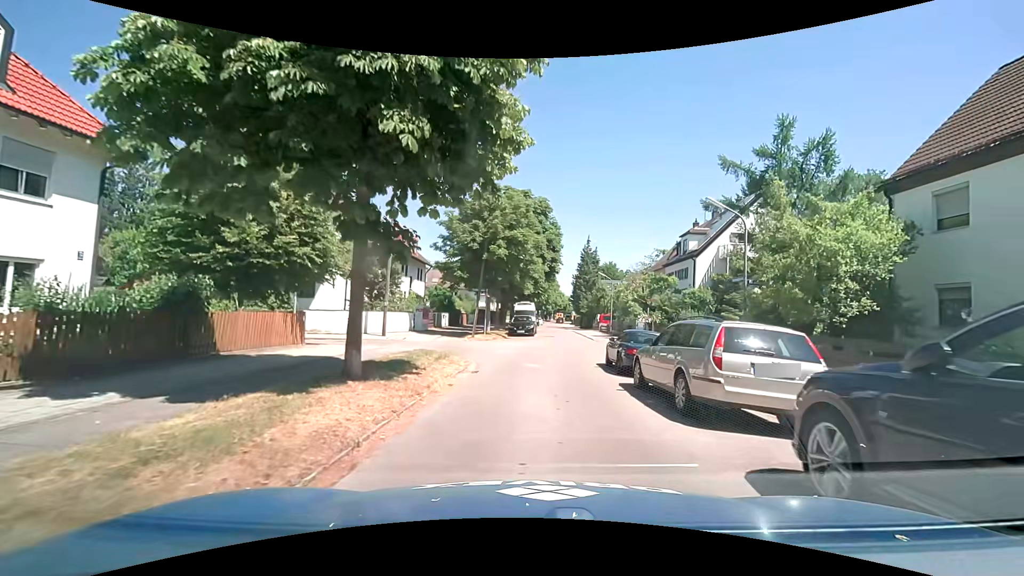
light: Day
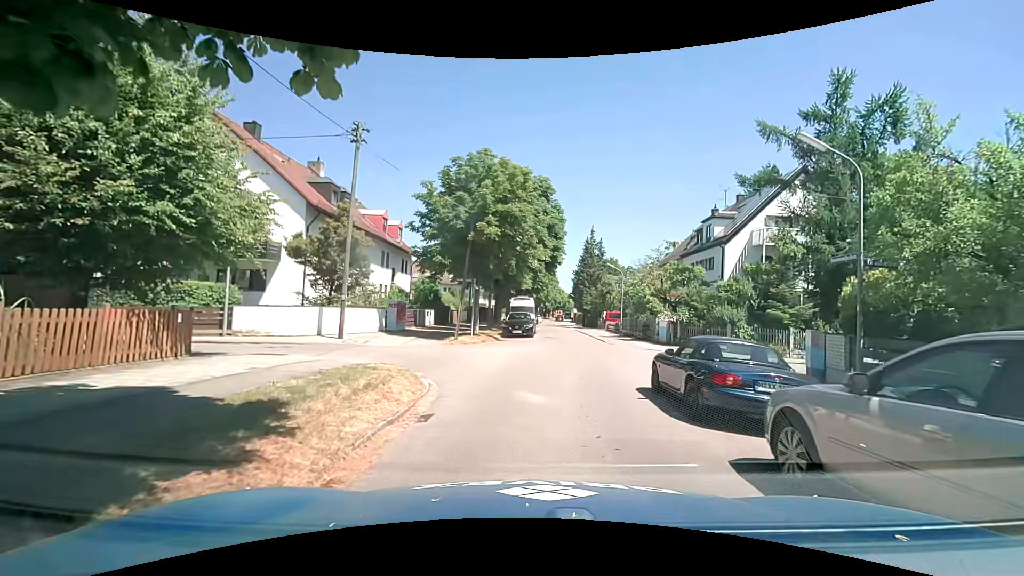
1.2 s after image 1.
(0.0, +5.9) m; 0°
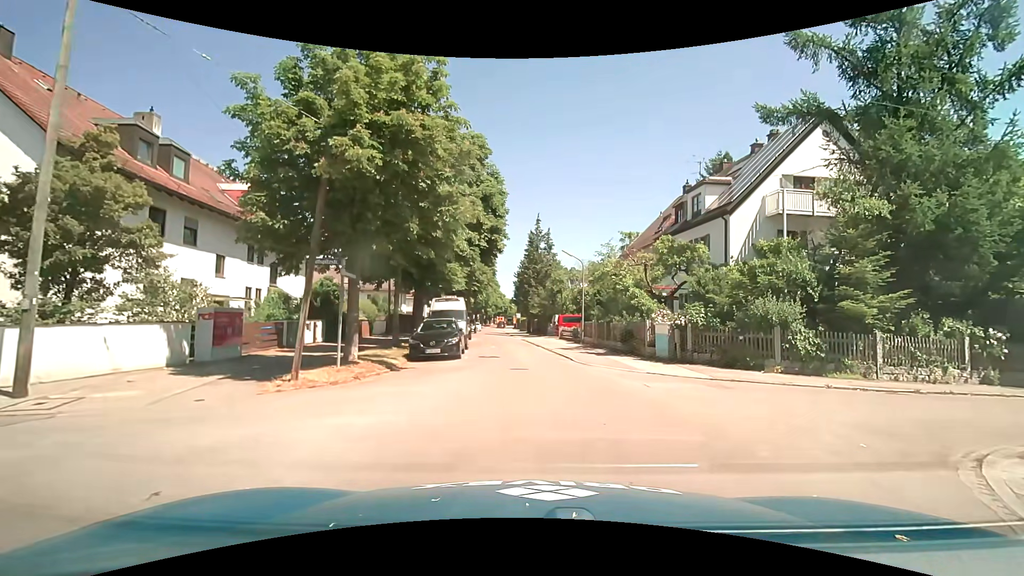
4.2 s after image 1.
(+0.5, +10.7) m; +6°
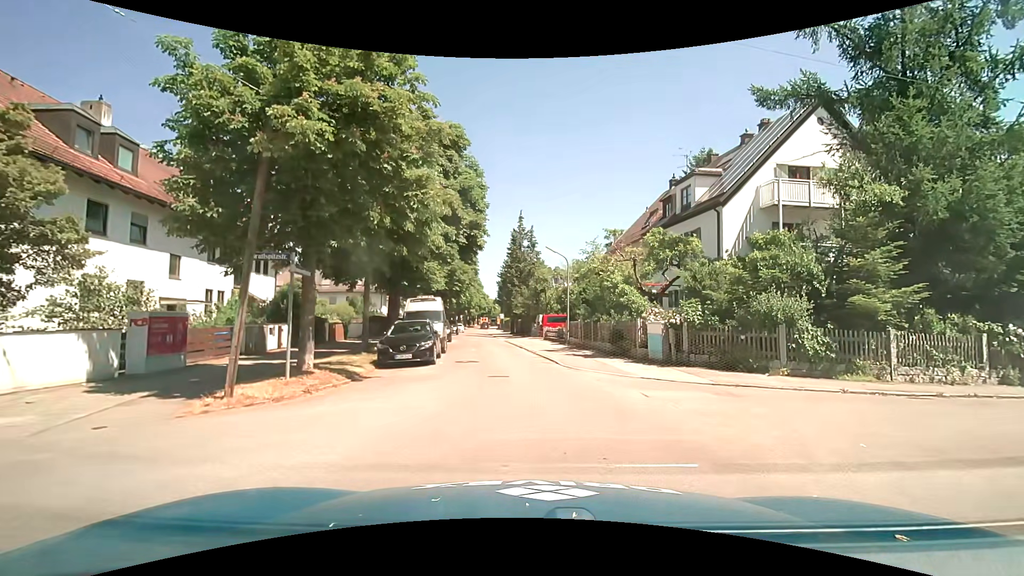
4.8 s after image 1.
(+0.1, +1.6) m; +3°
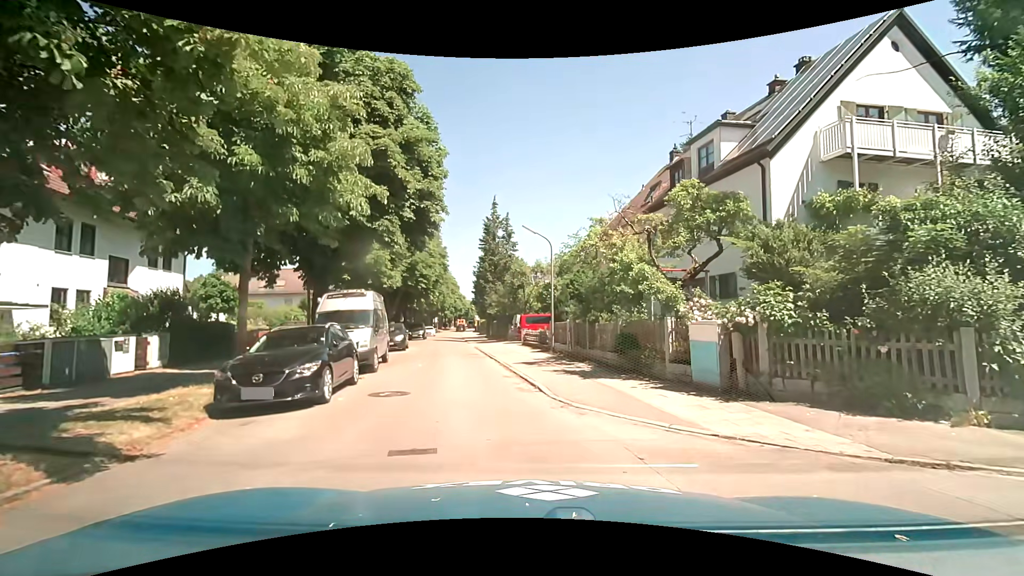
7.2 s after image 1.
(+0.2, +7.1) m; +2°
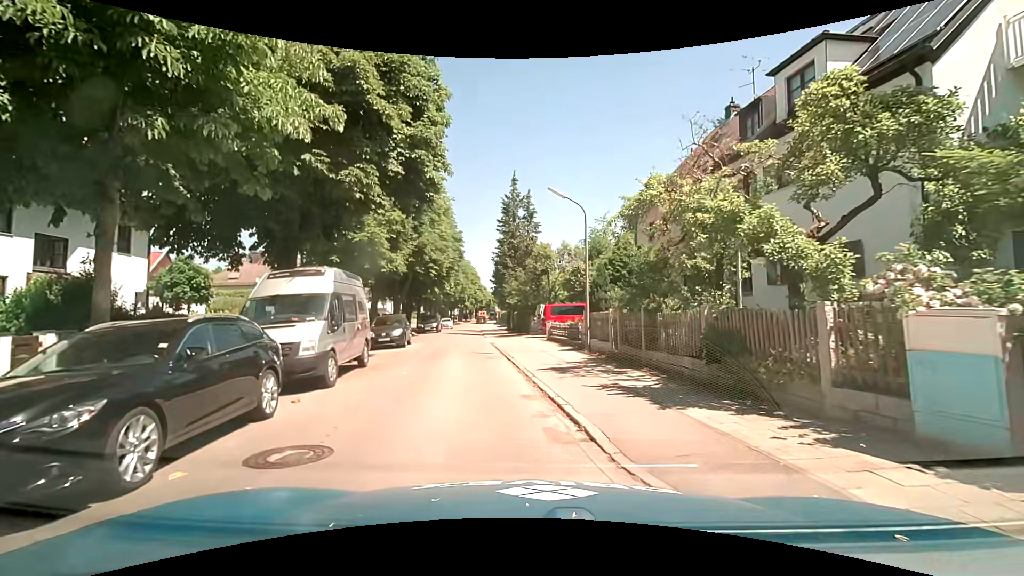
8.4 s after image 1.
(-0.1, +5.2) m; -3°
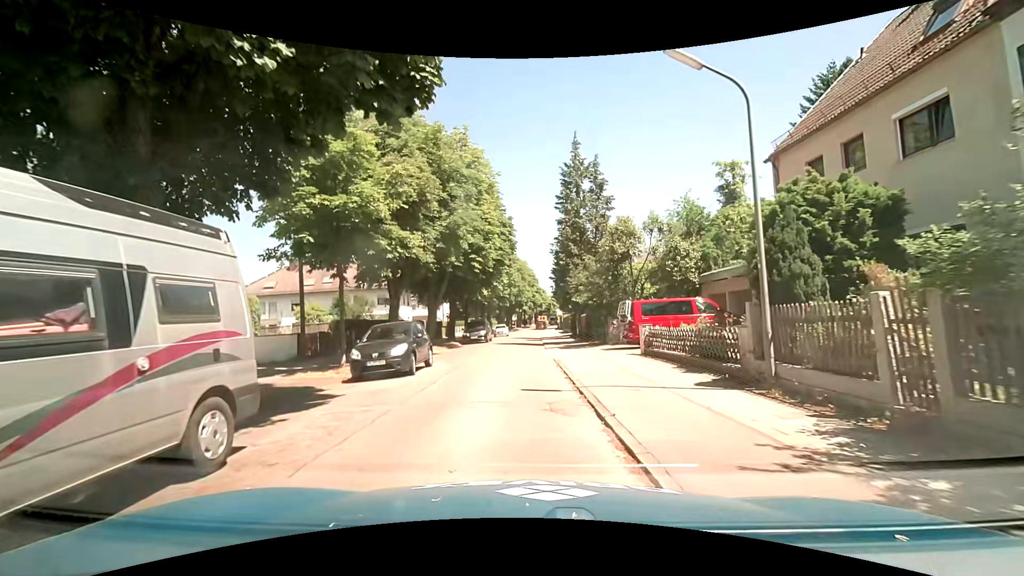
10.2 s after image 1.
(-0.6, +9.3) m; -7°
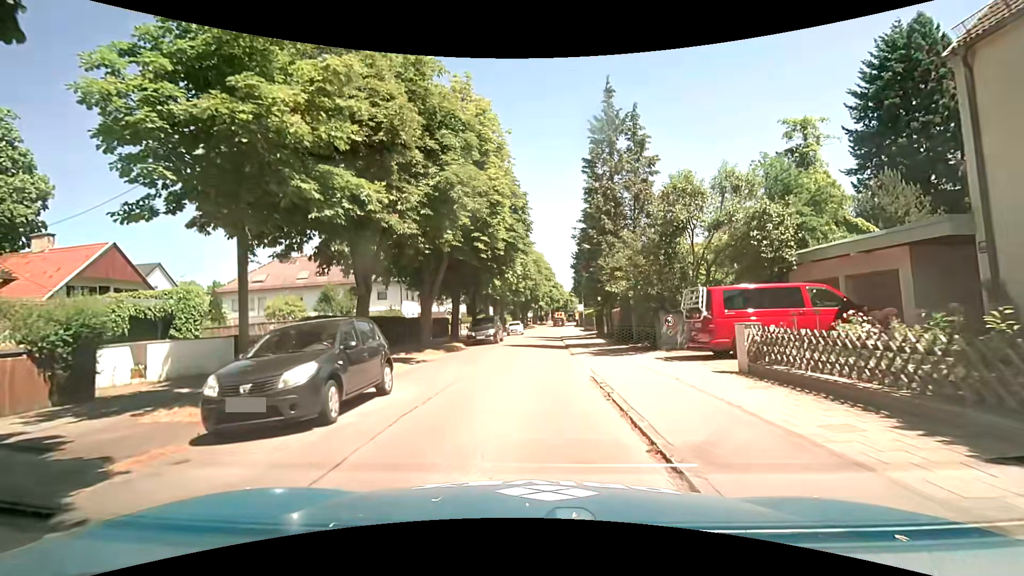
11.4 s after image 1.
(-0.1, +6.8) m; -1°
